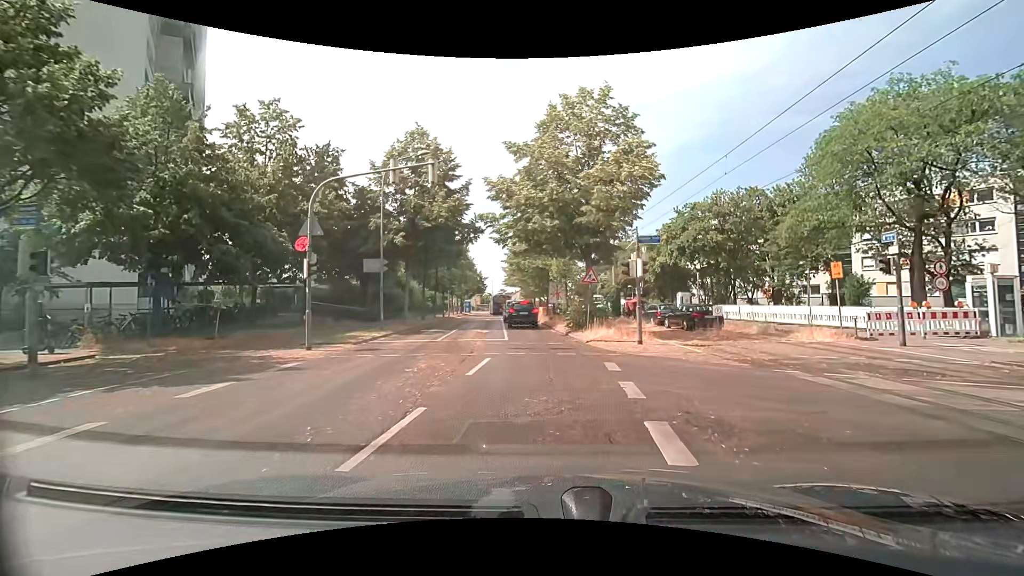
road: residential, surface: asphalt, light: Day
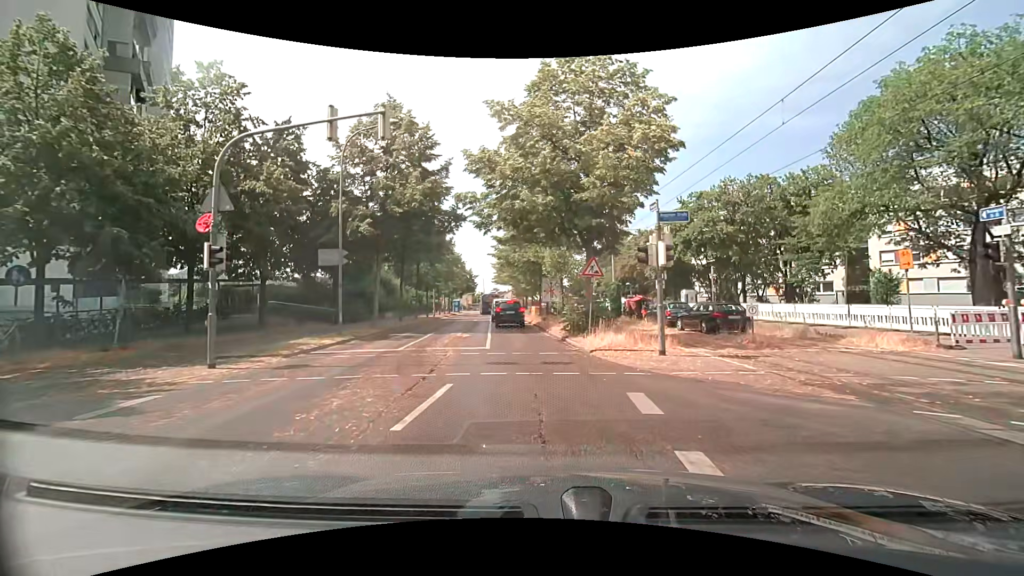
(0.0, +4.3) m; +1°
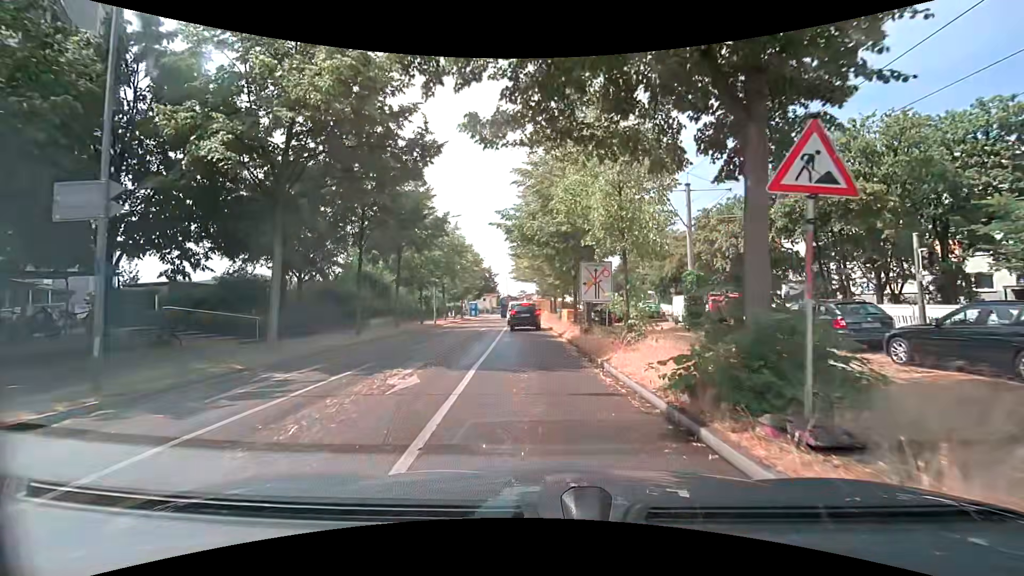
(-0.4, +13.0) m; -3°
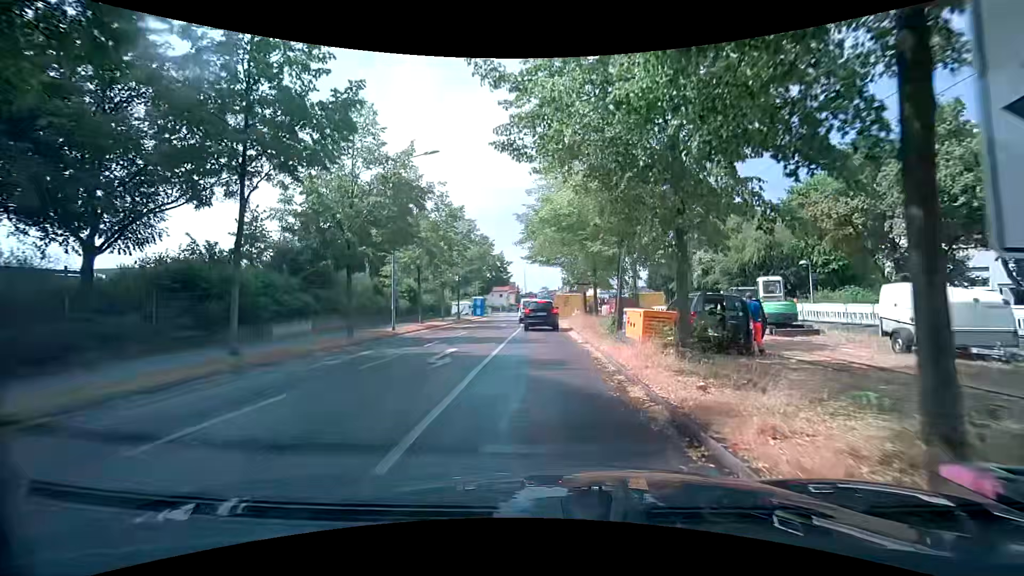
(-0.6, +17.3) m; -4°
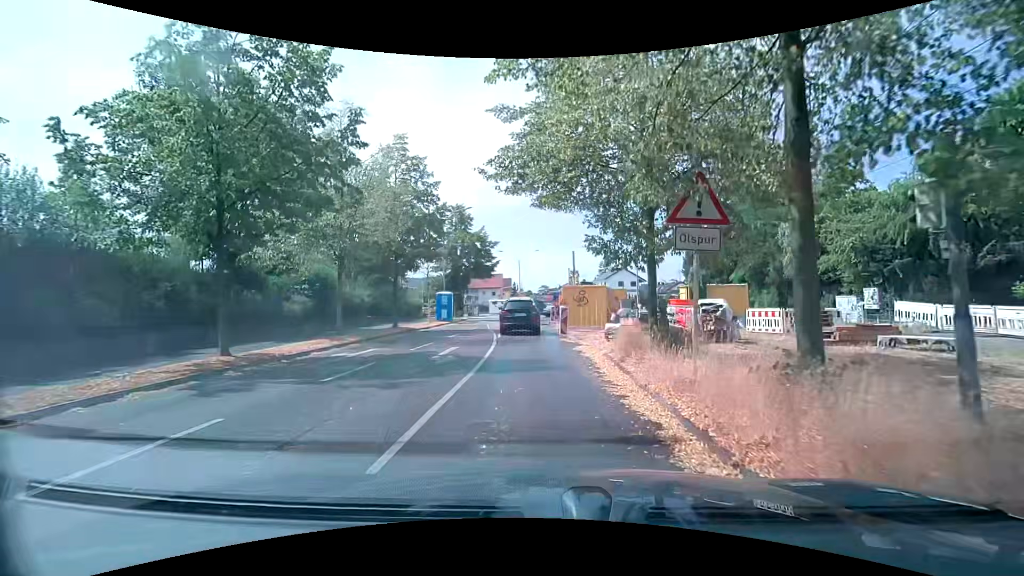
(+0.1, +19.4) m; +1°
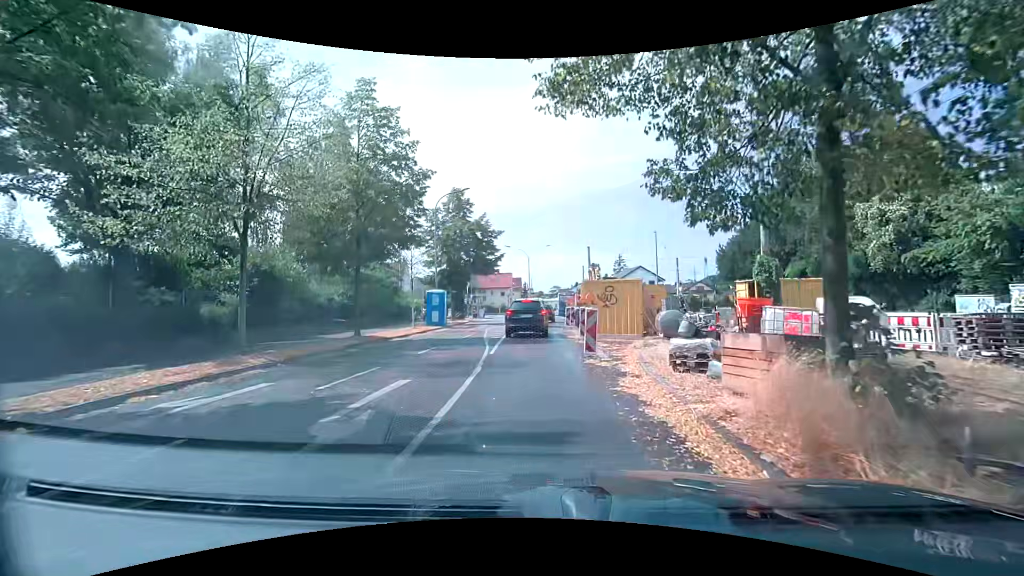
(0.0, +6.9) m; 0°
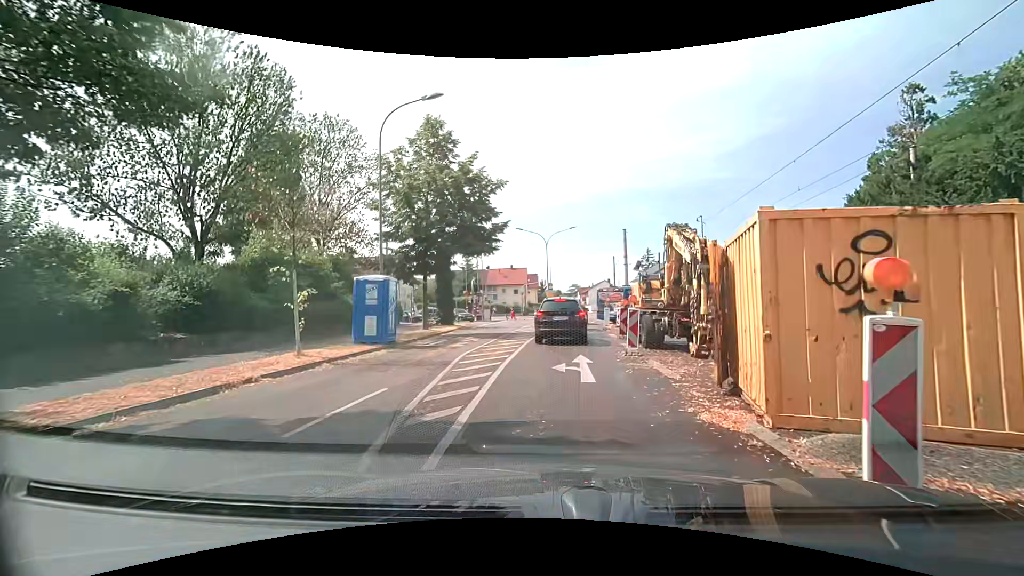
(-0.7, +14.9) m; -3°
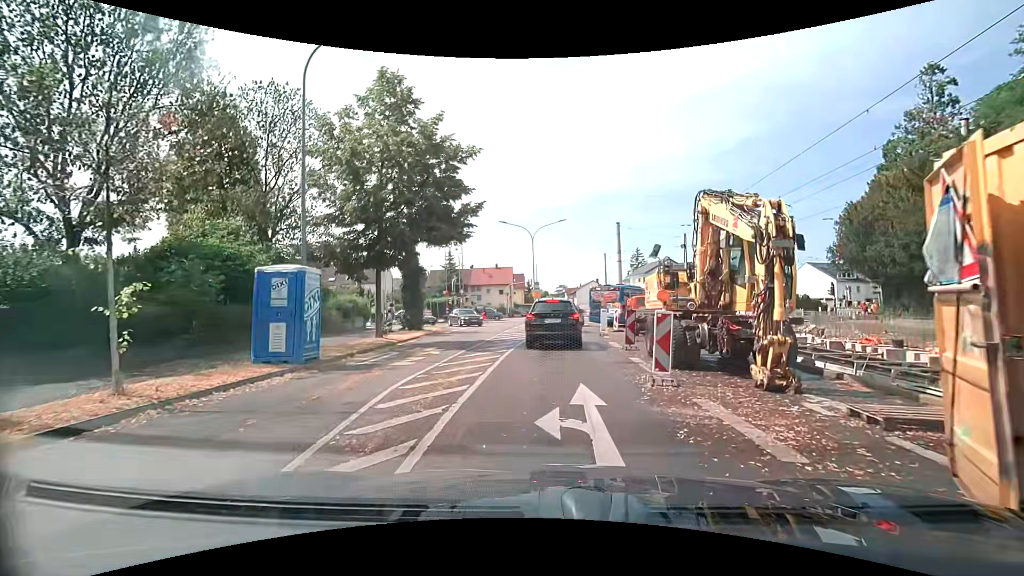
(+0.1, +4.8) m; +2°
